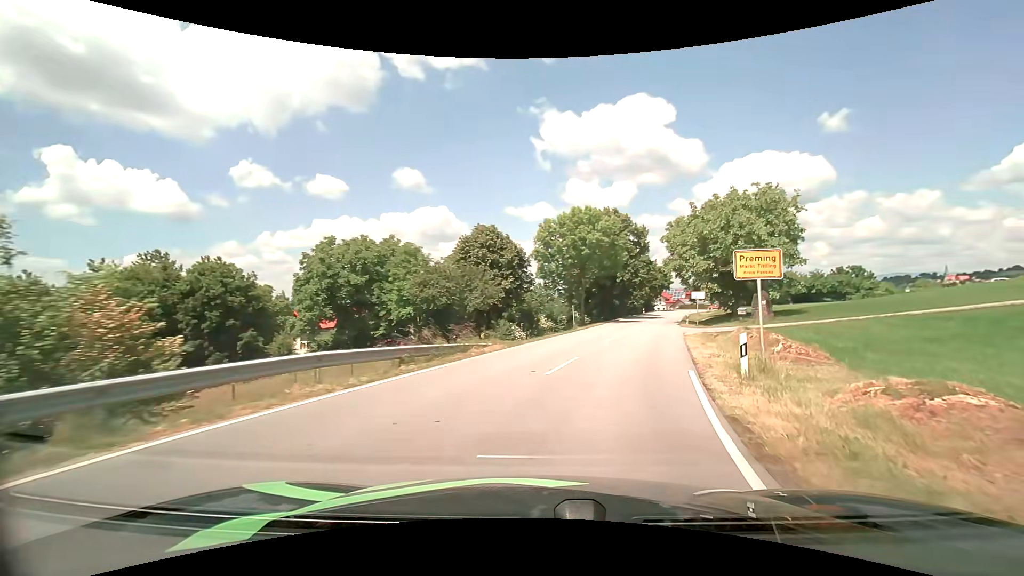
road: tertiary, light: Day
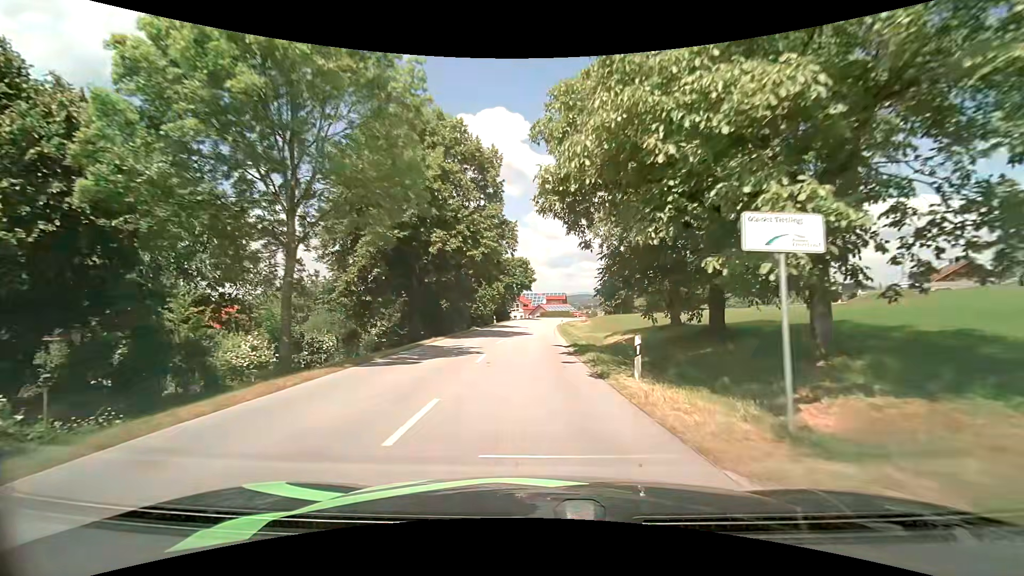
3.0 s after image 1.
(+7.6, +33.3) m; +17°
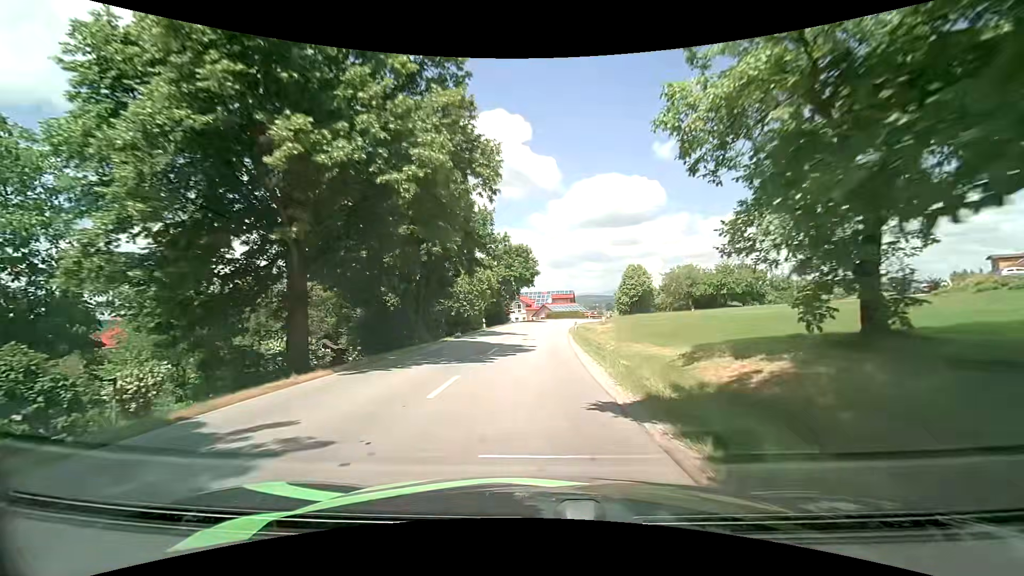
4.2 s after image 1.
(0.0, +15.4) m; -1°
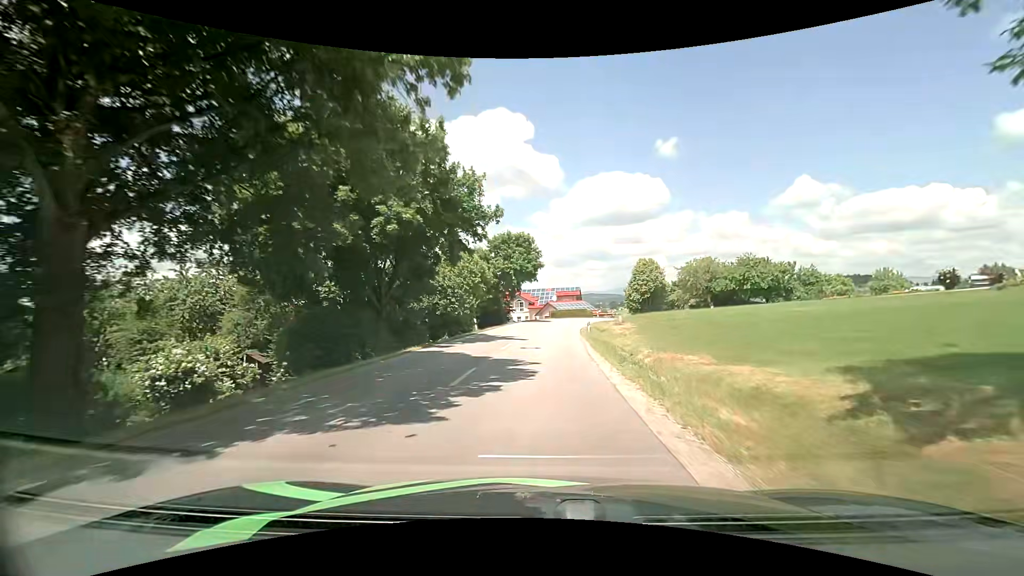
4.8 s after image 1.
(0.0, +7.9) m; +1°
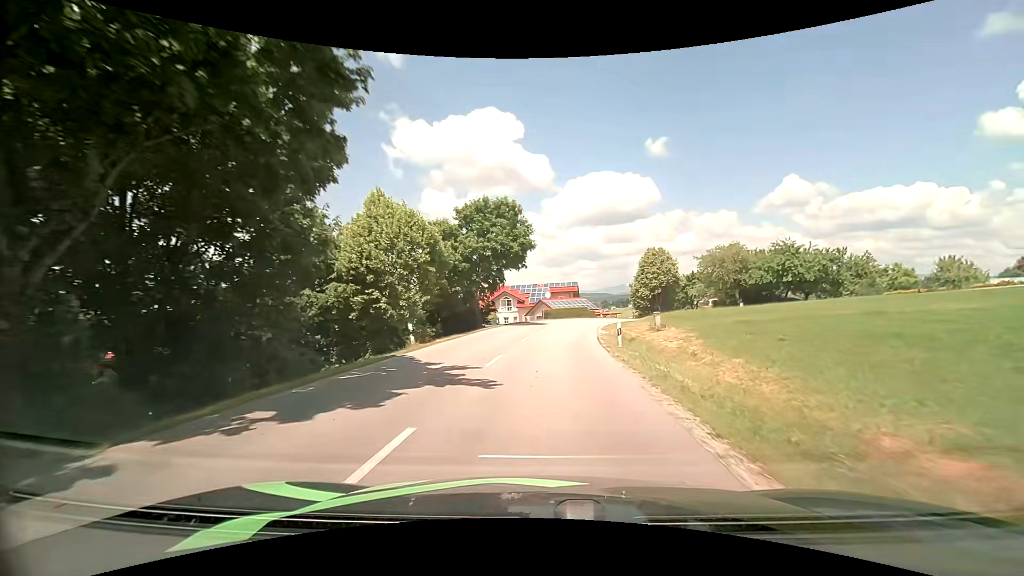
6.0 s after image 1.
(-0.3, +15.5) m; -1°
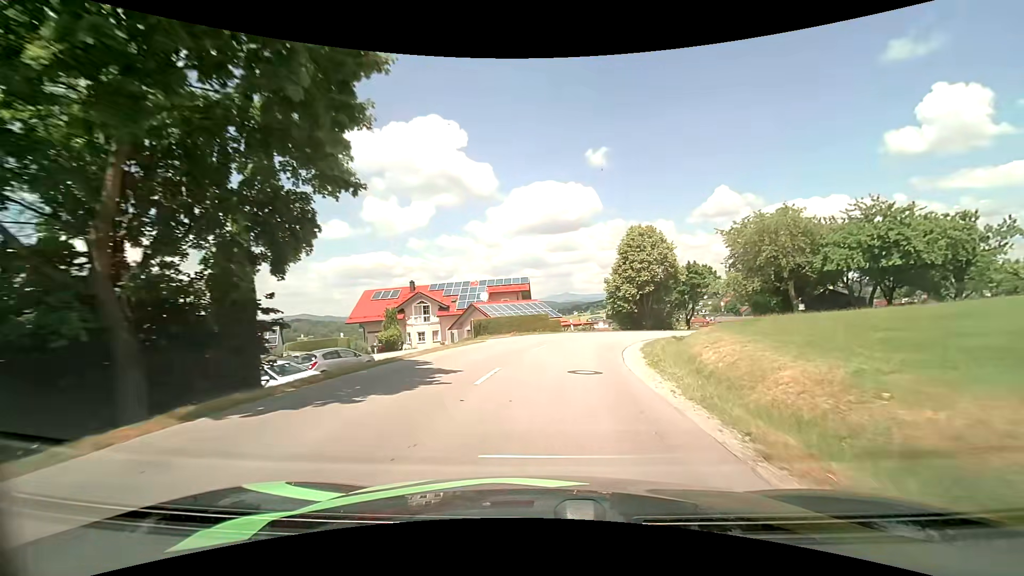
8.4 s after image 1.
(+1.3, +29.2) m; +6°
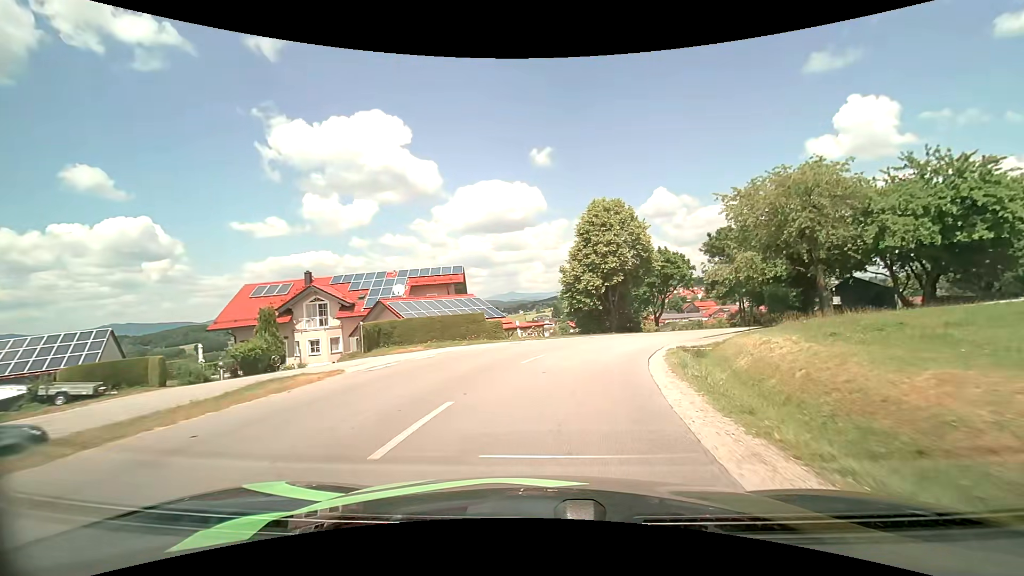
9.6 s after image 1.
(+0.7, +13.5) m; +6°
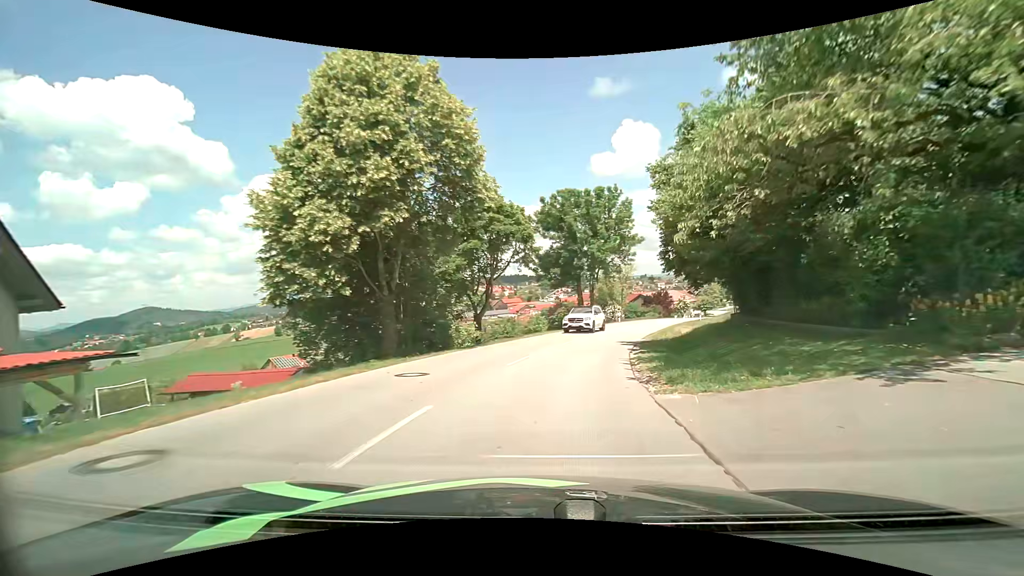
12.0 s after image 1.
(+4.7, +26.0) m; +21°
(+1, +10) (+2, +20) (+4, +30) (+7, +39) (+10, +49) (+14, +58) (+18, +67) (+22, +76) (+27, +85) (+31, +94) m
